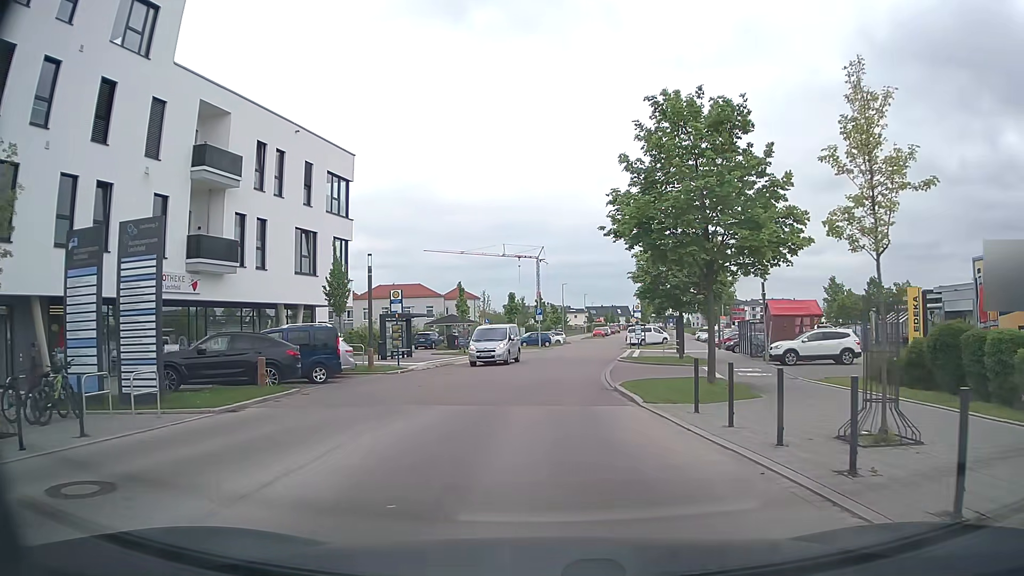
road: tertiary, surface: asphalt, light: Day
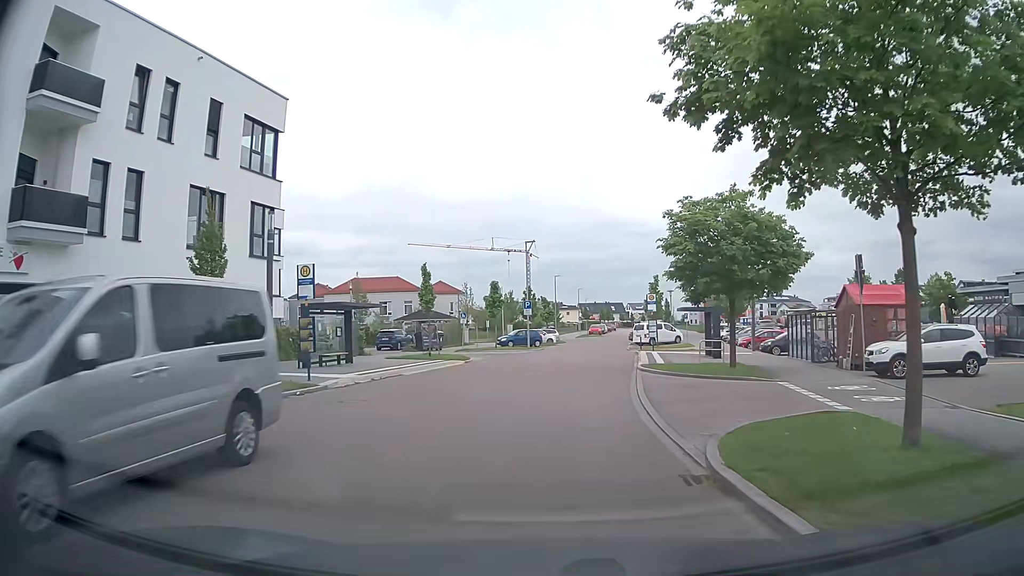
(+0.2, +10.9) m; +1°
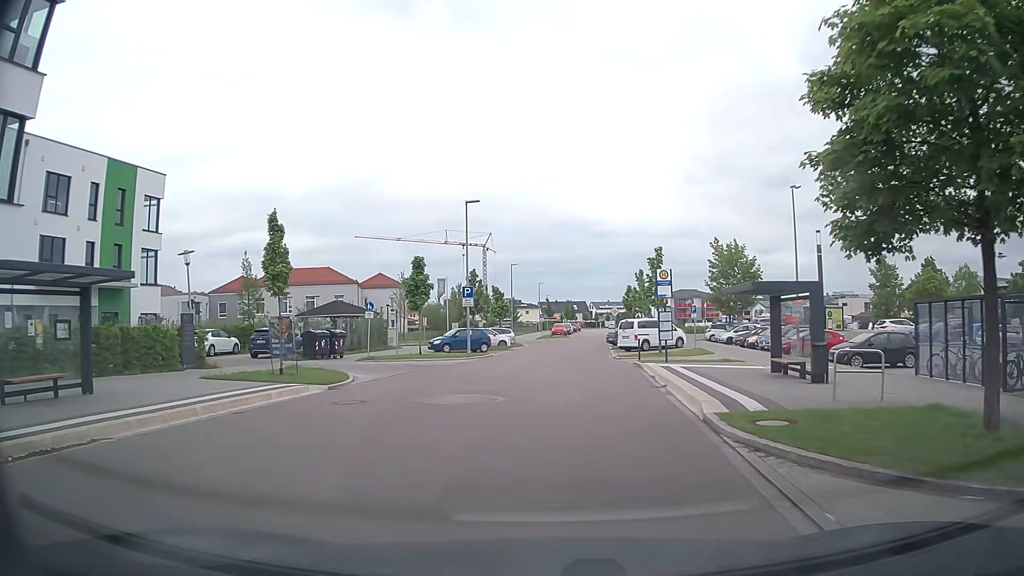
(+0.6, +16.1) m; +4°
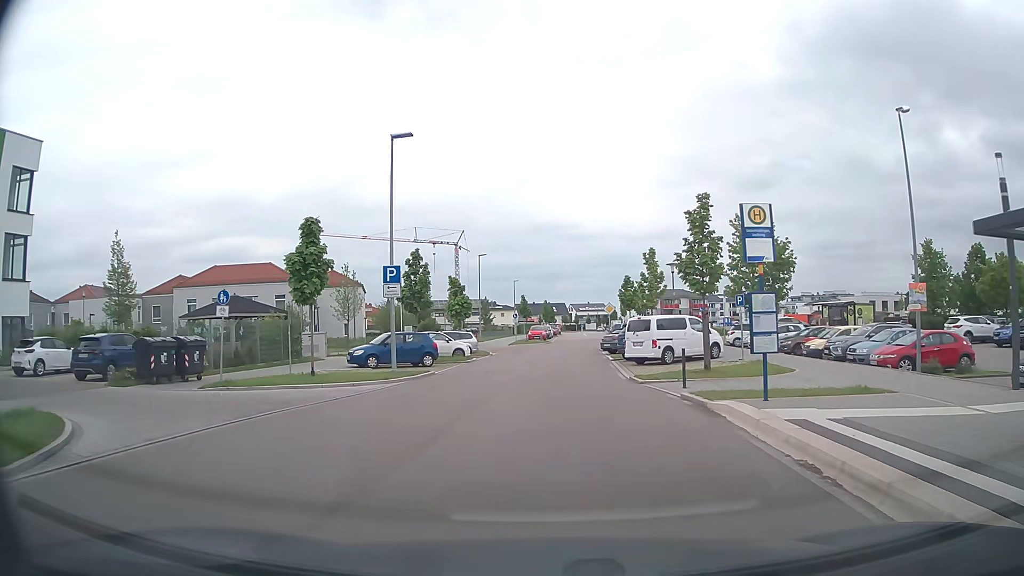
(+0.2, +13.3) m; +1°
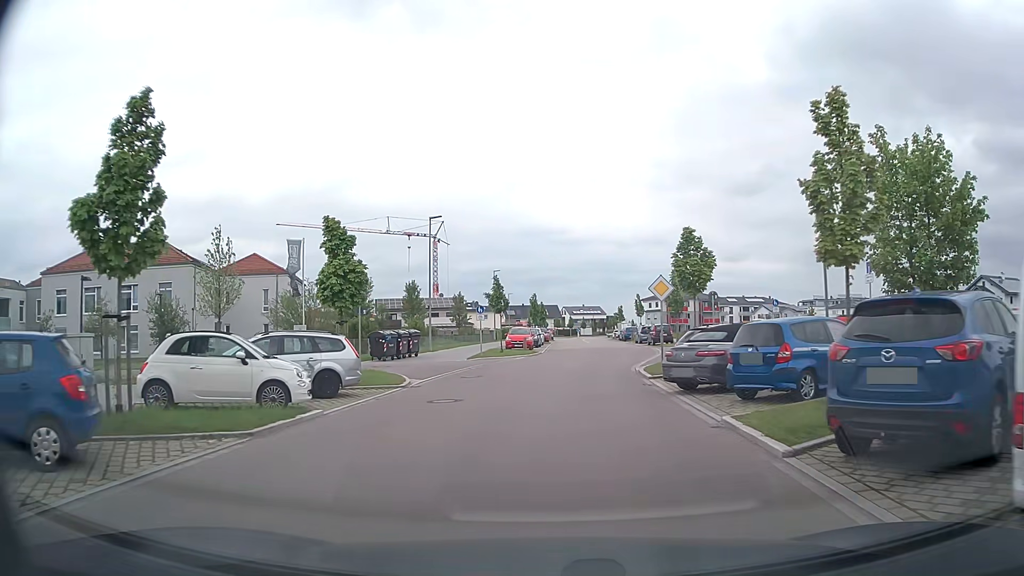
(+0.4, +23.0) m; +1°
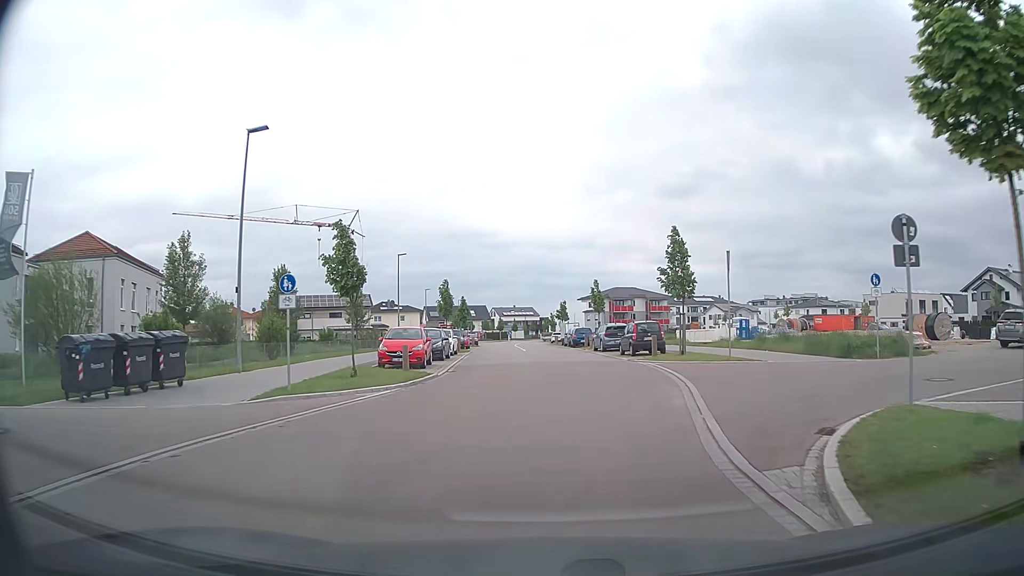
(+0.8, +19.5) m; +6°
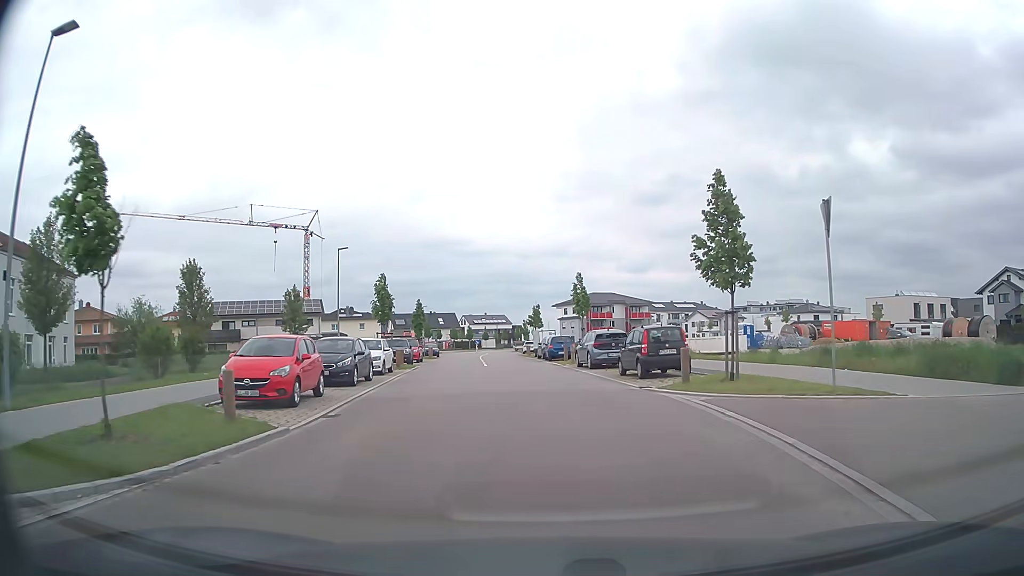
(+0.3, +10.5) m; +3°
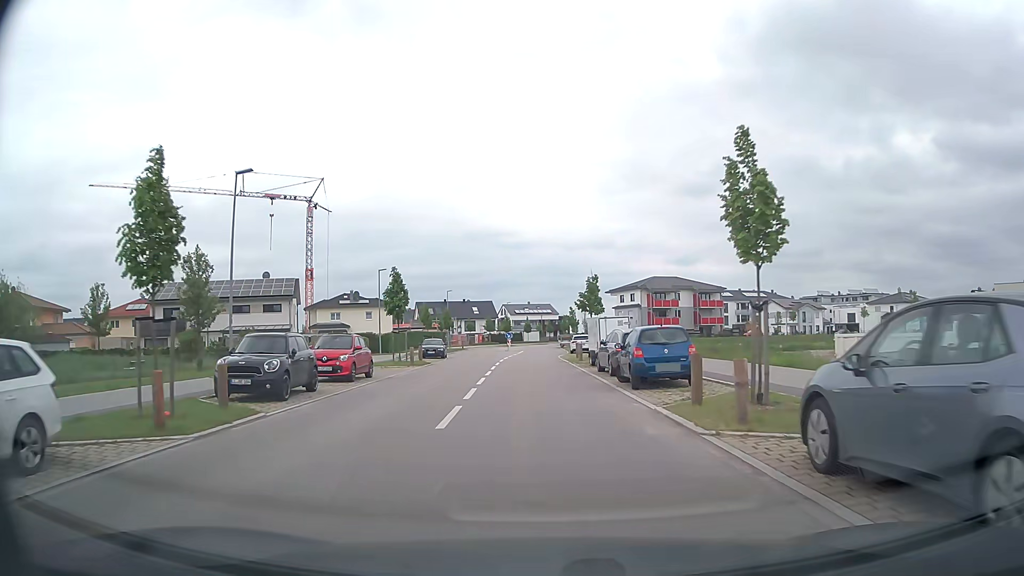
(-0.7, +23.9) m; -5°
(0, +10) (0, +20) (0, +30) (0, +40) (0, +50) (0, +60) (0, +70) (-1, +80) (-1, +90) (-1, +100) m
